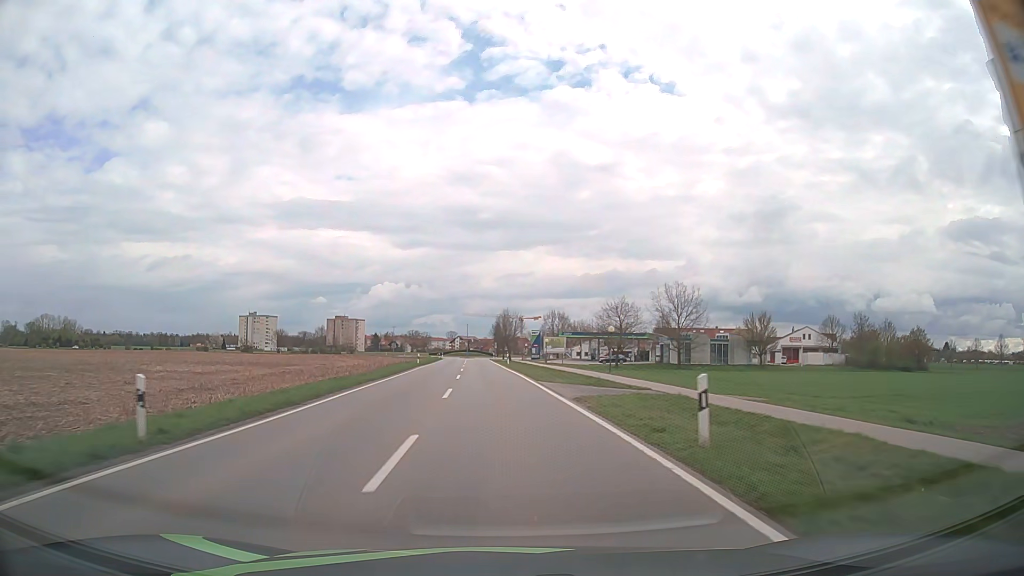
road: tertiary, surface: asphalt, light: Day
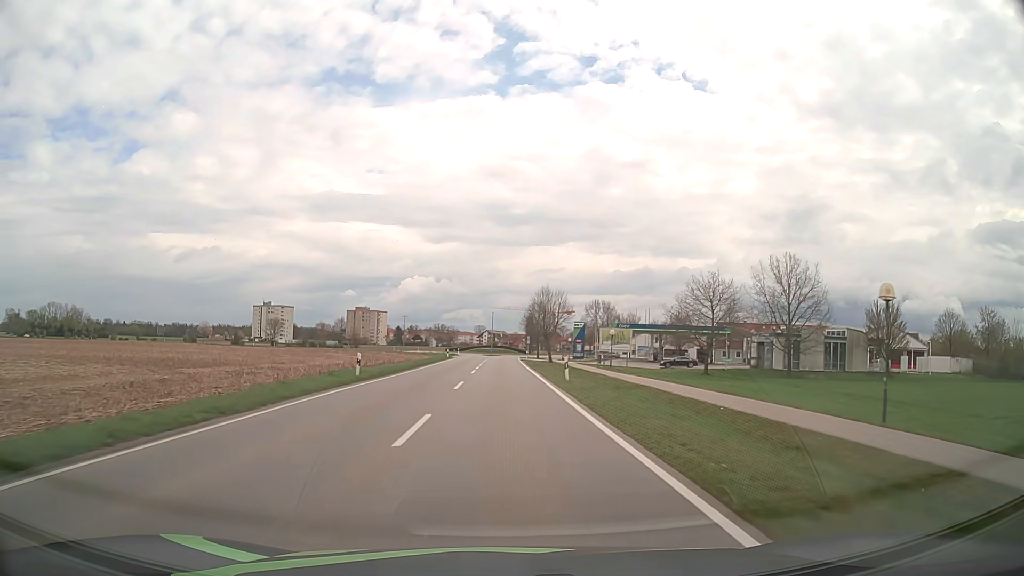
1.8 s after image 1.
(-1.0, +33.6) m; -3°
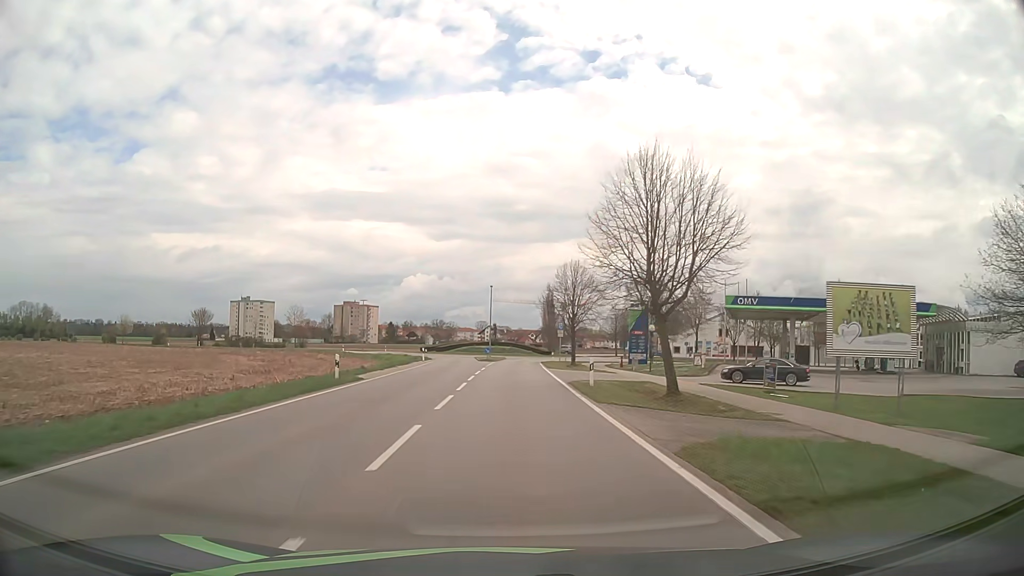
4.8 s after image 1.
(-0.2, +52.0) m; 0°
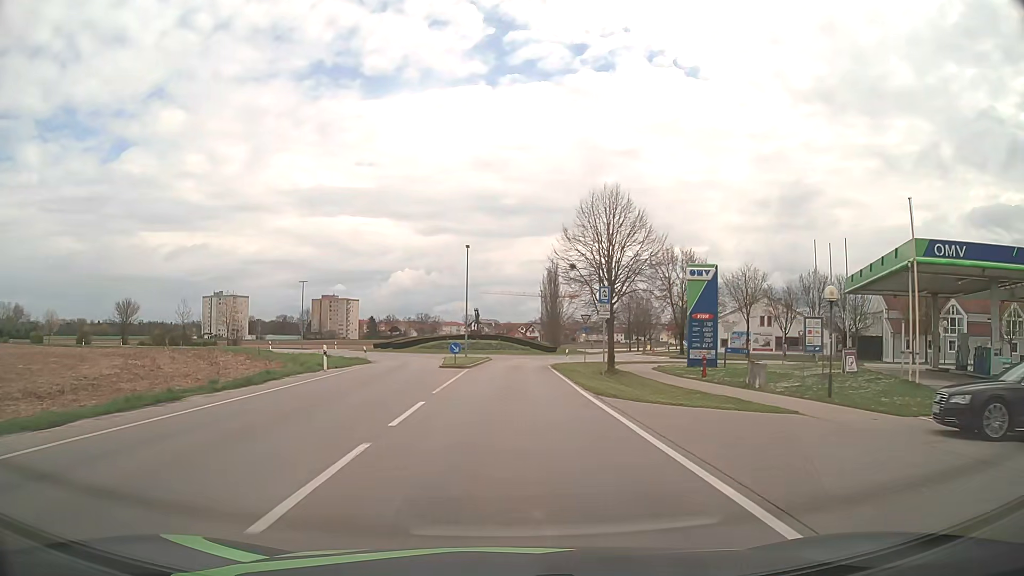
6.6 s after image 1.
(+0.3, +27.6) m; +1°
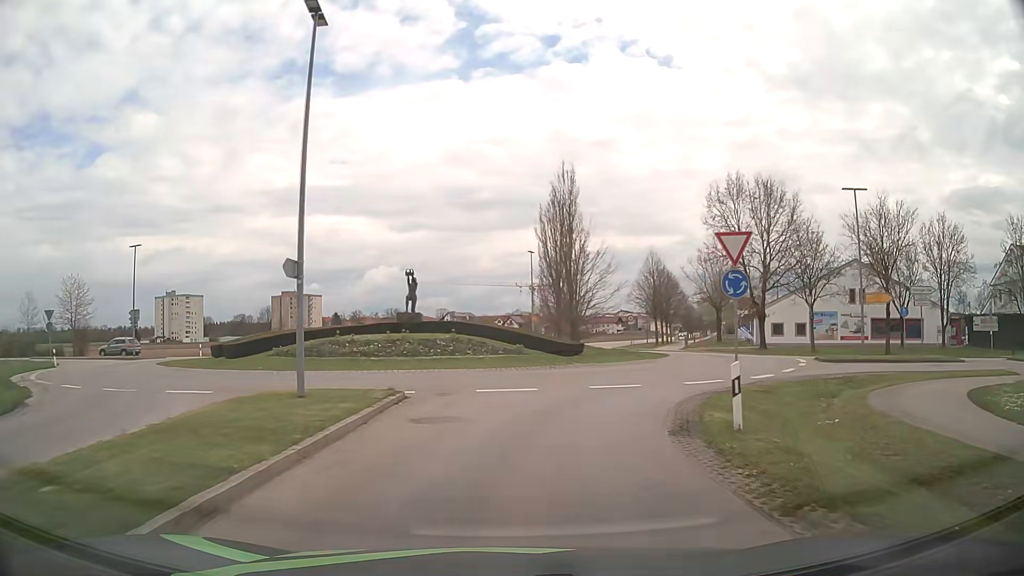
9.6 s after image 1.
(+0.4, +35.3) m; +1°
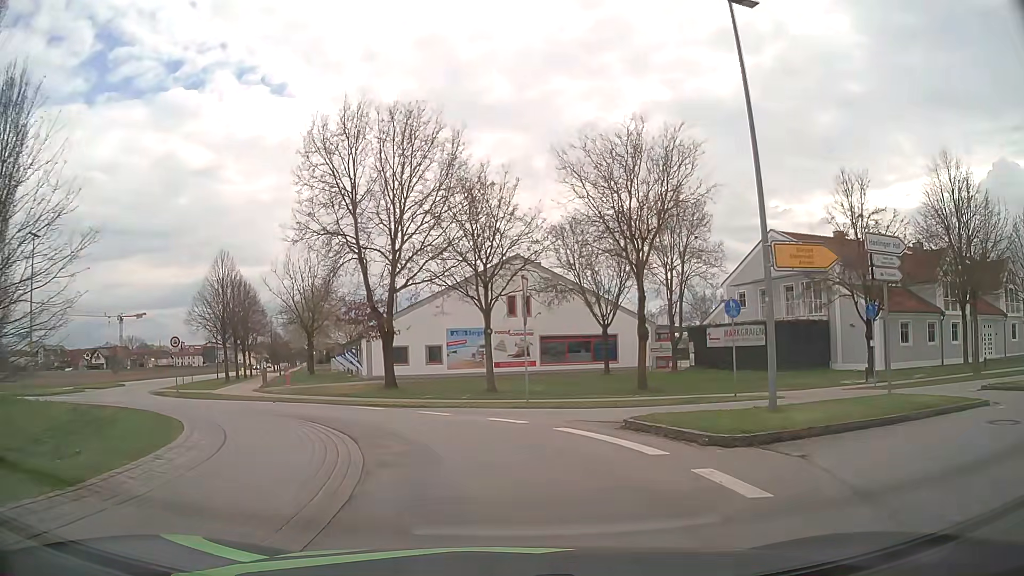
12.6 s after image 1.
(+5.5, +21.8) m; +35°
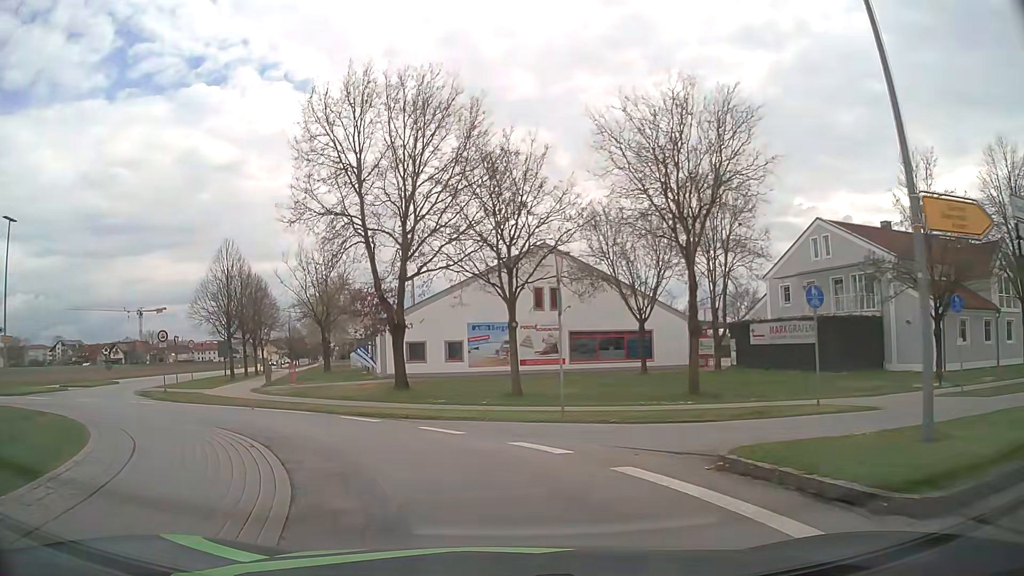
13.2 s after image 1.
(0.0, +4.2) m; -1°
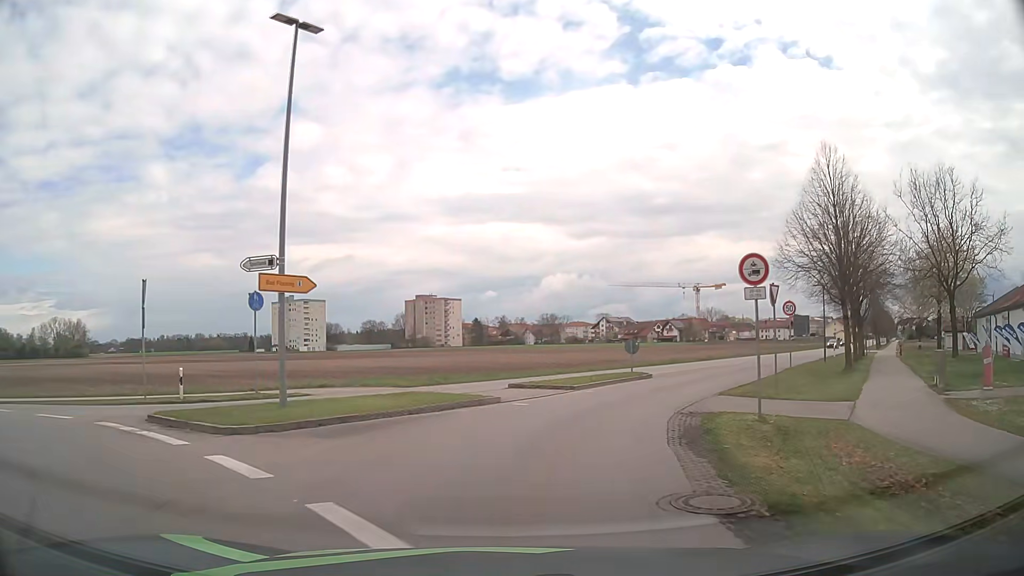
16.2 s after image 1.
(-9.4, +19.3) m; -49°
(+1, +10) (+4, +19) (+9, +28) (+14, +37) (+20, +45) (+25, +53) (+31, +61) (+37, +70) (+42, +78) (+48, +86) m
